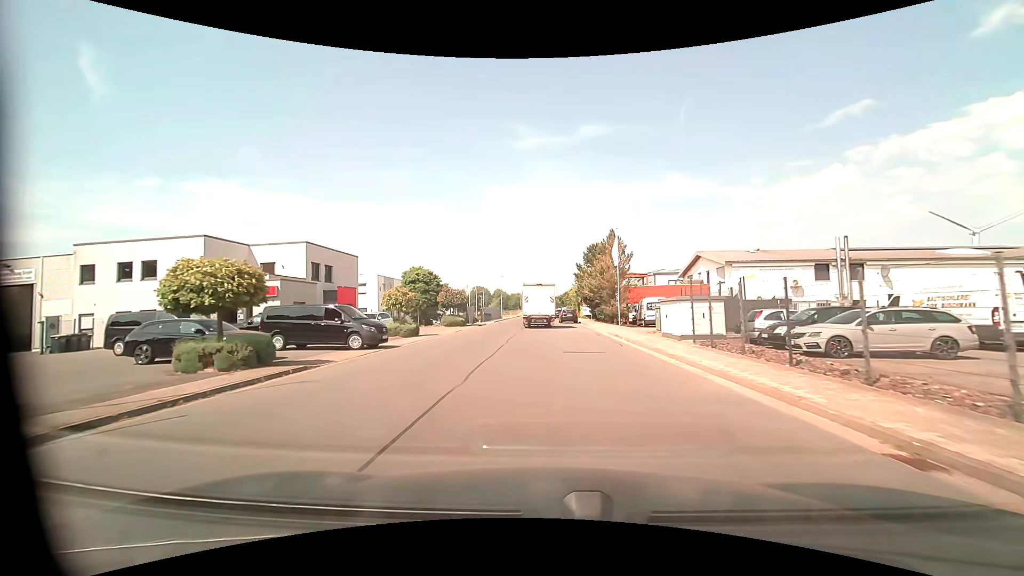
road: unclassified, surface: asphalt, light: Day
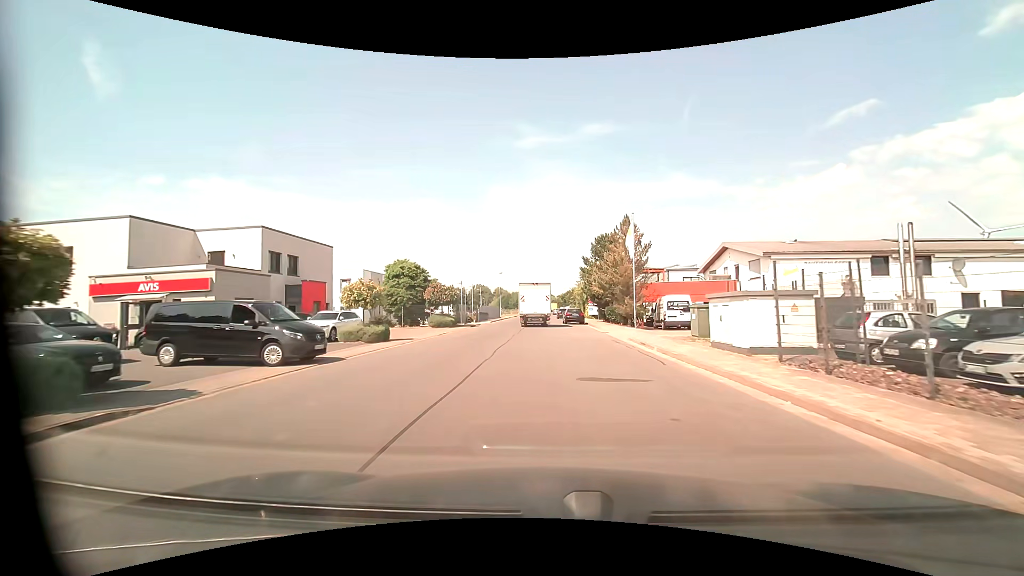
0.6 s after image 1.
(0.0, +6.4) m; 0°
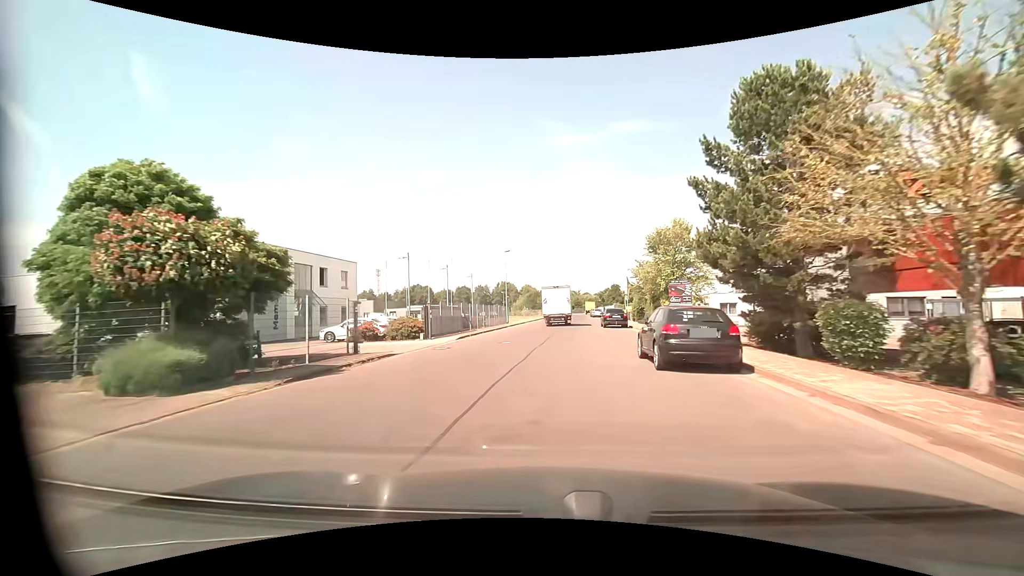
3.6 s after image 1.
(0.0, +32.7) m; -4°
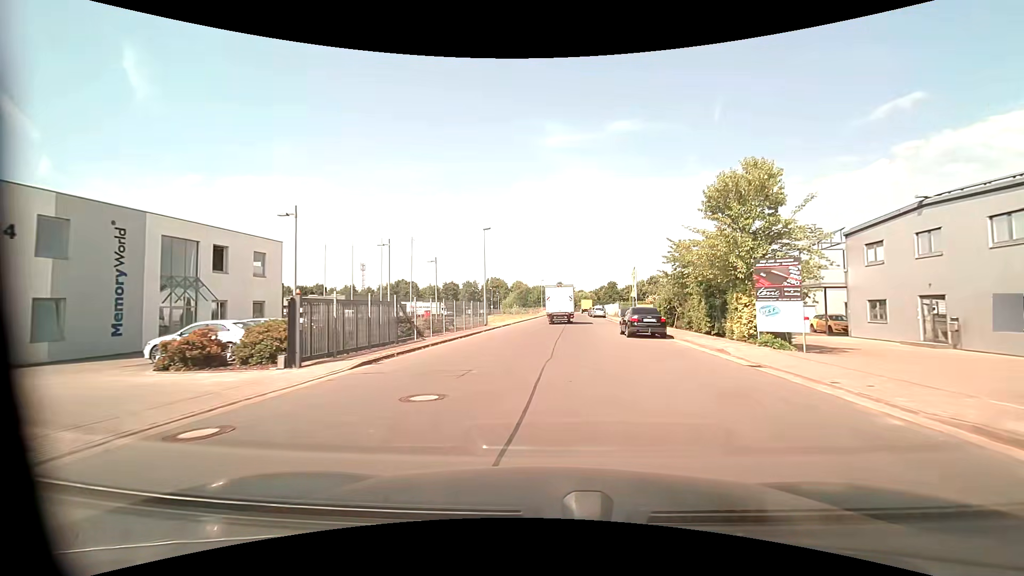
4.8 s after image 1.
(+0.1, +13.6) m; +1°
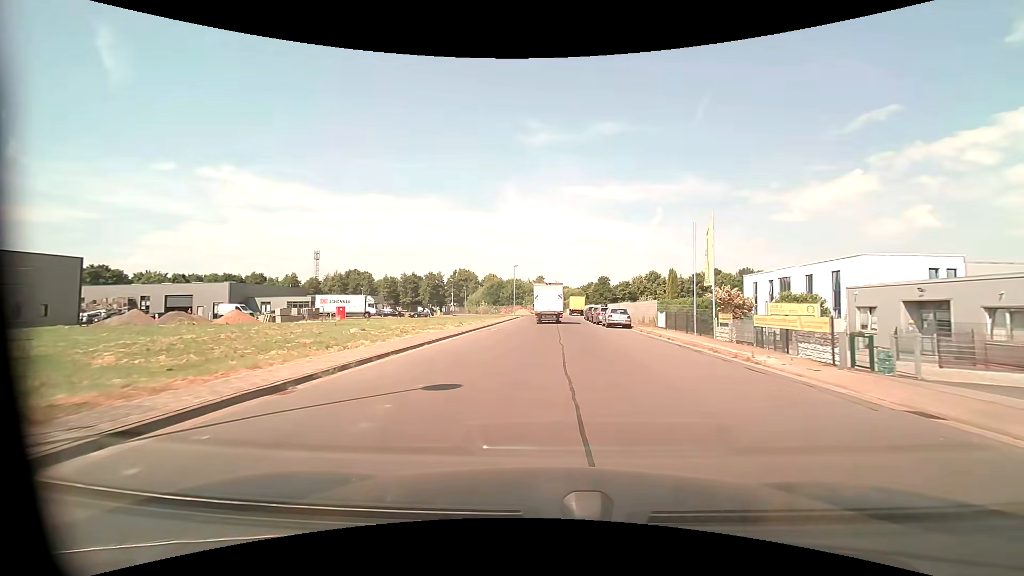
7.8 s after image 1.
(+1.0, +35.4) m; +2°
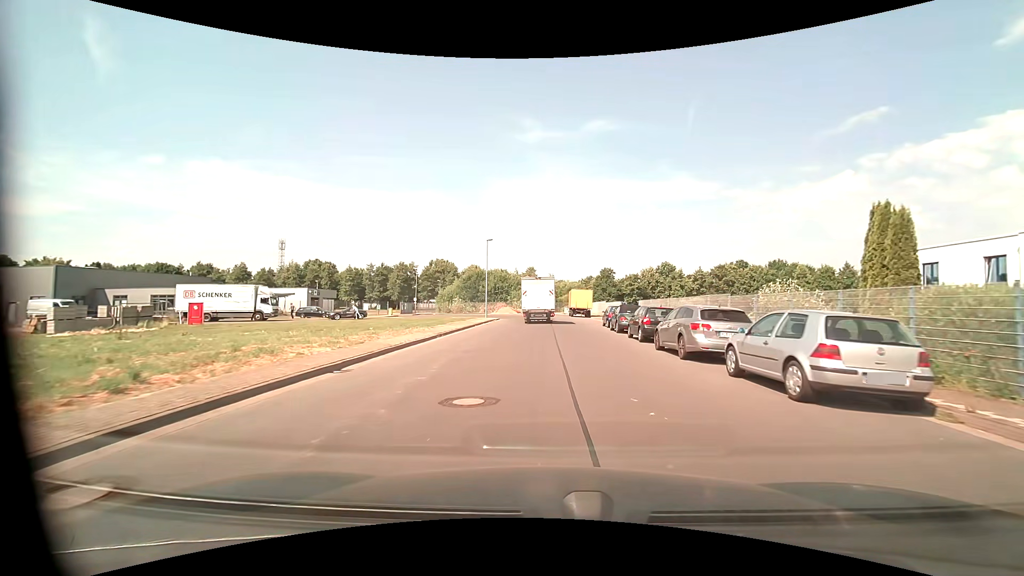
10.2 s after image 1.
(+0.3, +27.3) m; +1°
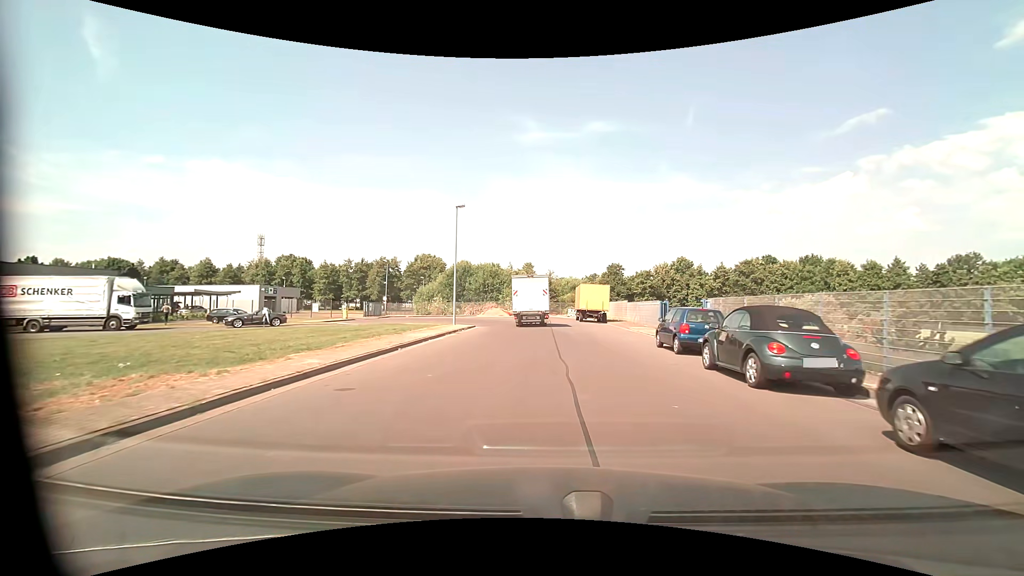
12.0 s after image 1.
(0.0, +16.6) m; 0°
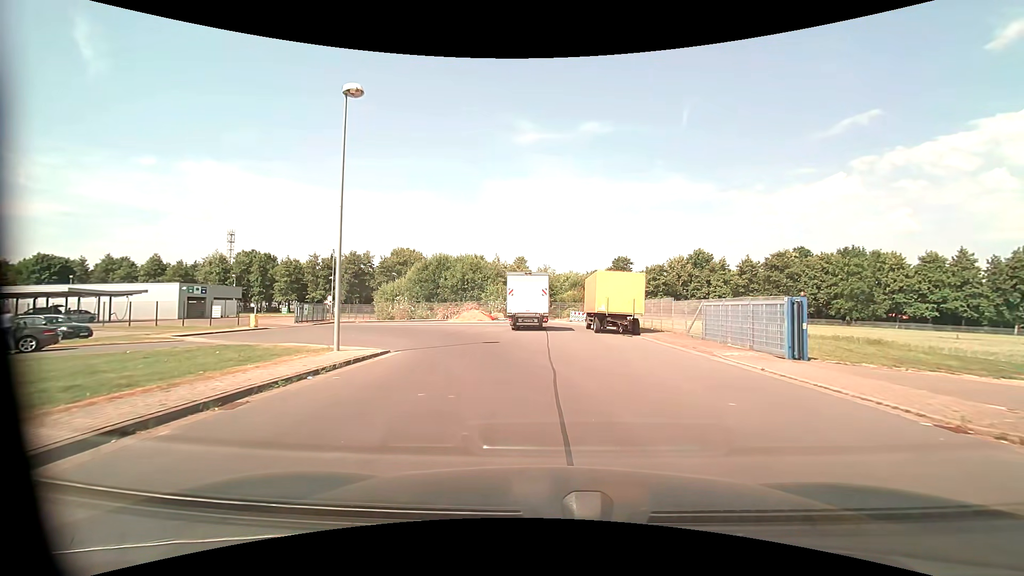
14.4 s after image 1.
(+0.1, +17.3) m; +1°
